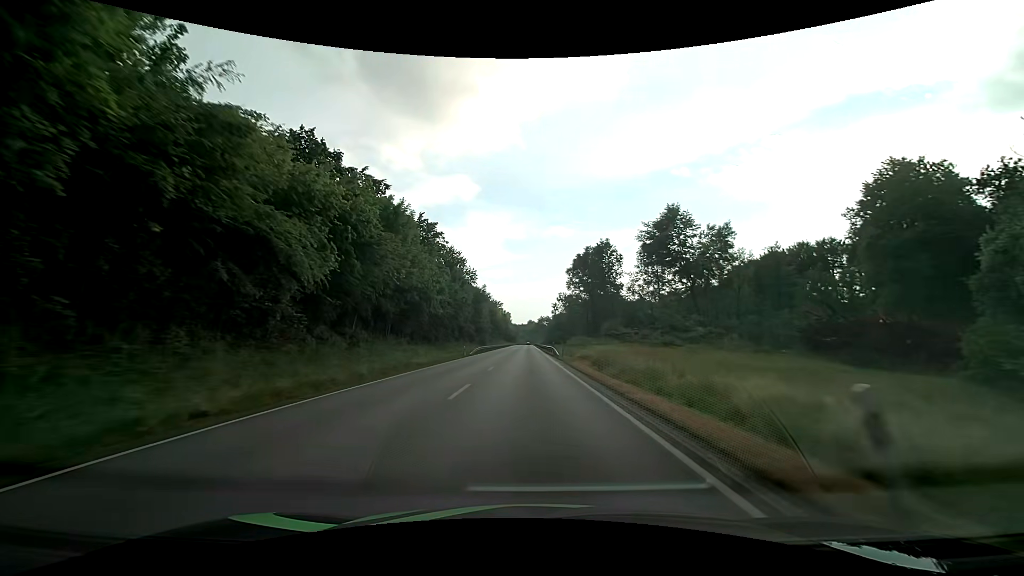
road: primary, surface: asphalt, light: Day
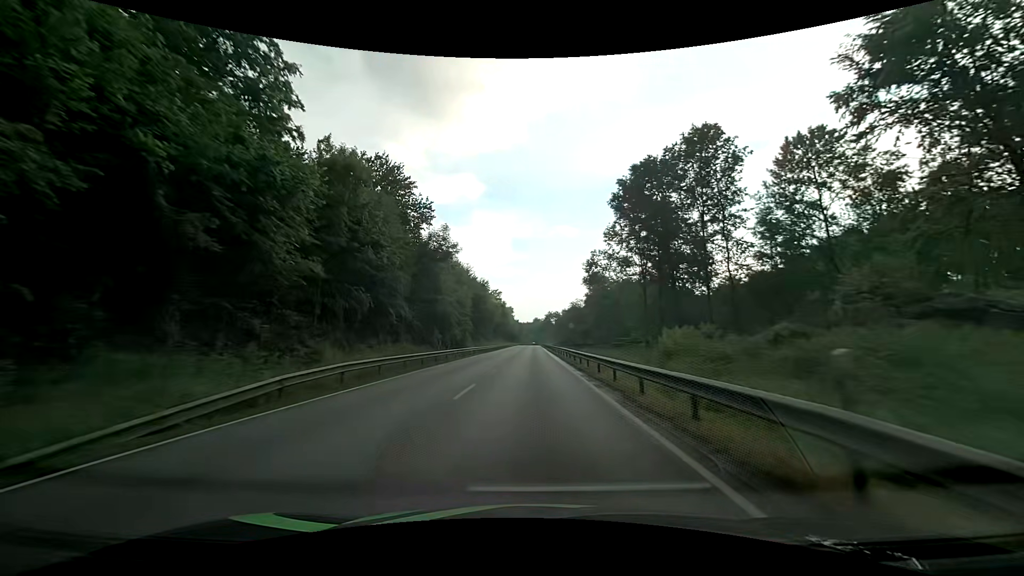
(-0.3, +48.3) m; -1°
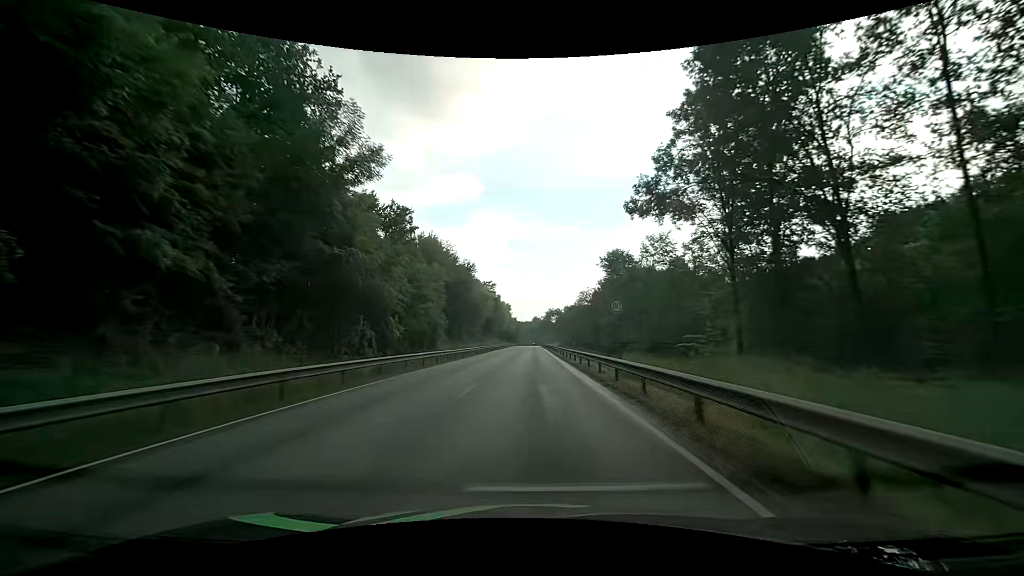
(+0.1, +24.1) m; 0°
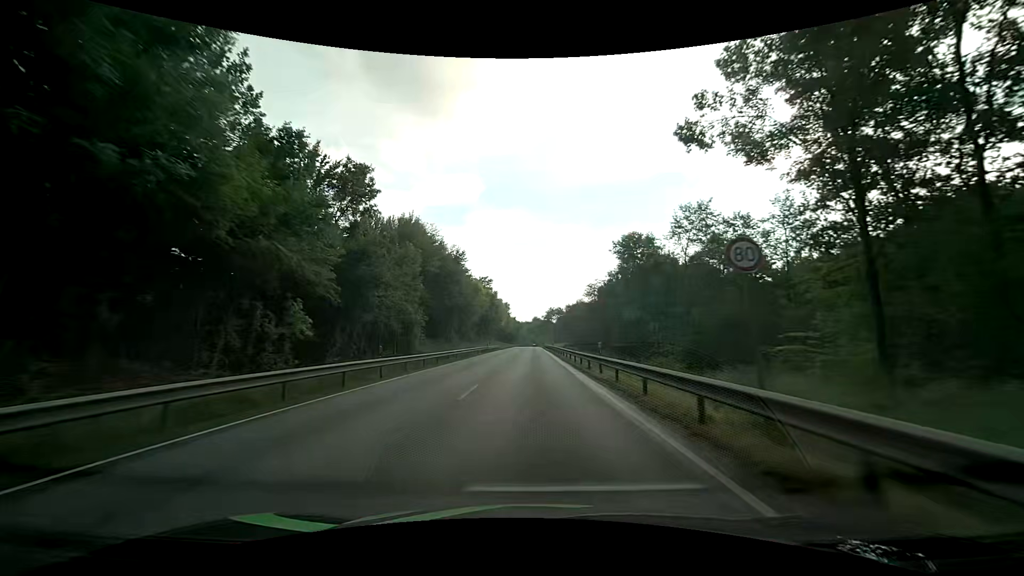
(0.0, +12.1) m; 0°
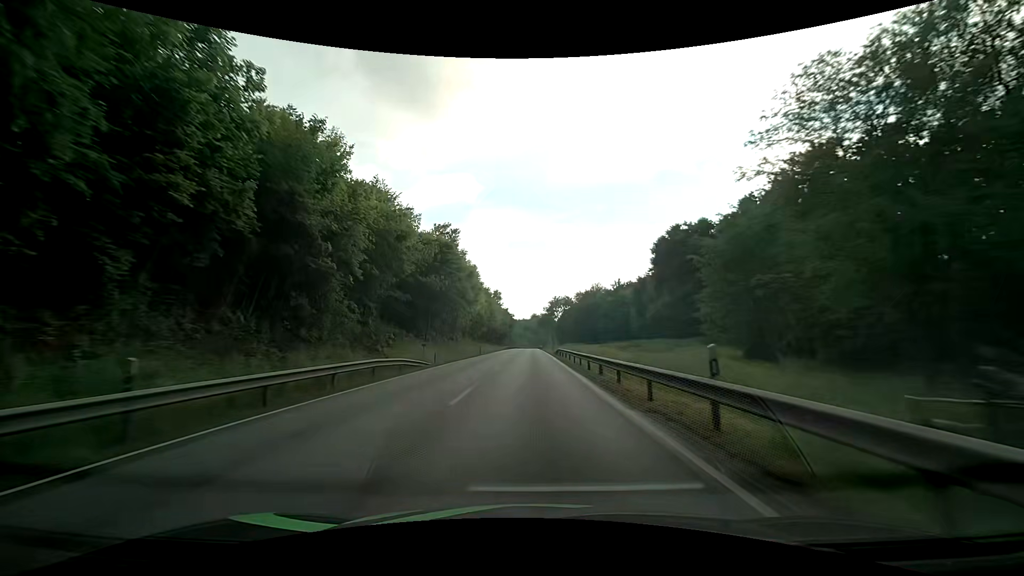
(+0.2, +61.3) m; 0°
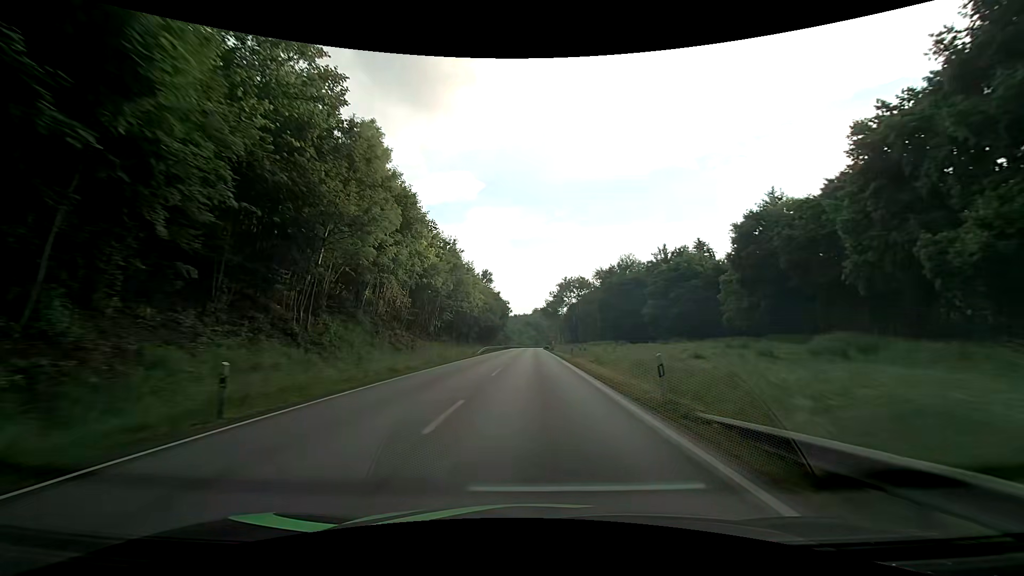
(-0.1, +49.9) m; 0°
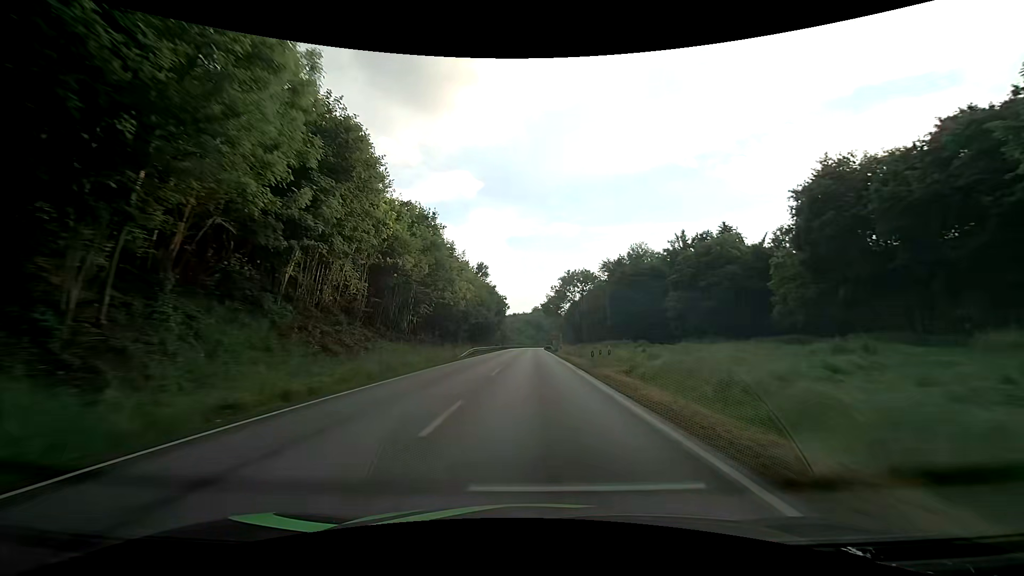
(0.0, +12.5) m; 0°
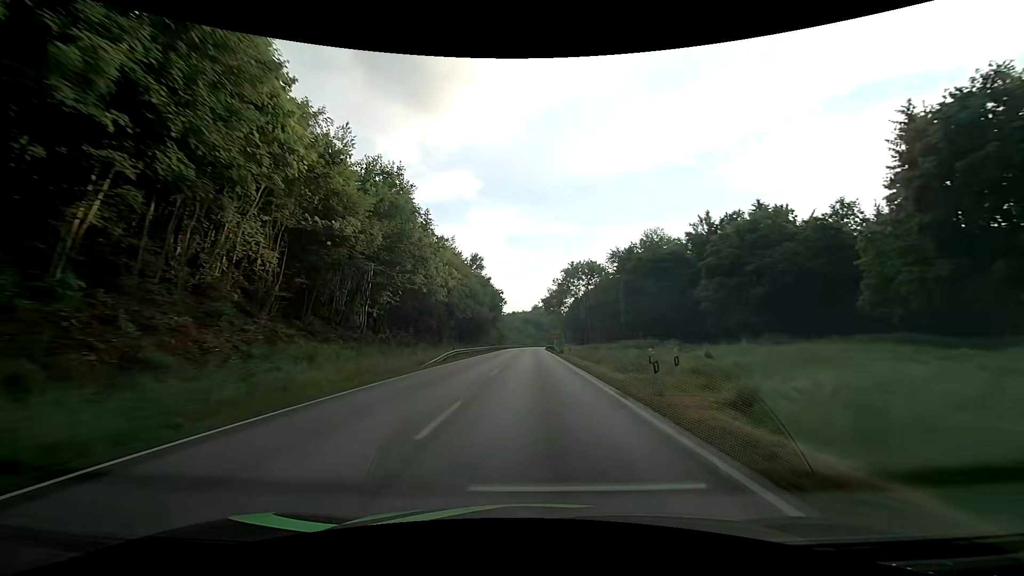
(0.0, +12.4) m; 0°
(0, +10) (0, +20) (0, +30) (0, +40) (0, +50) (0, +60) (0, +70) (0, +80) (0, +90) (0, +100) m
